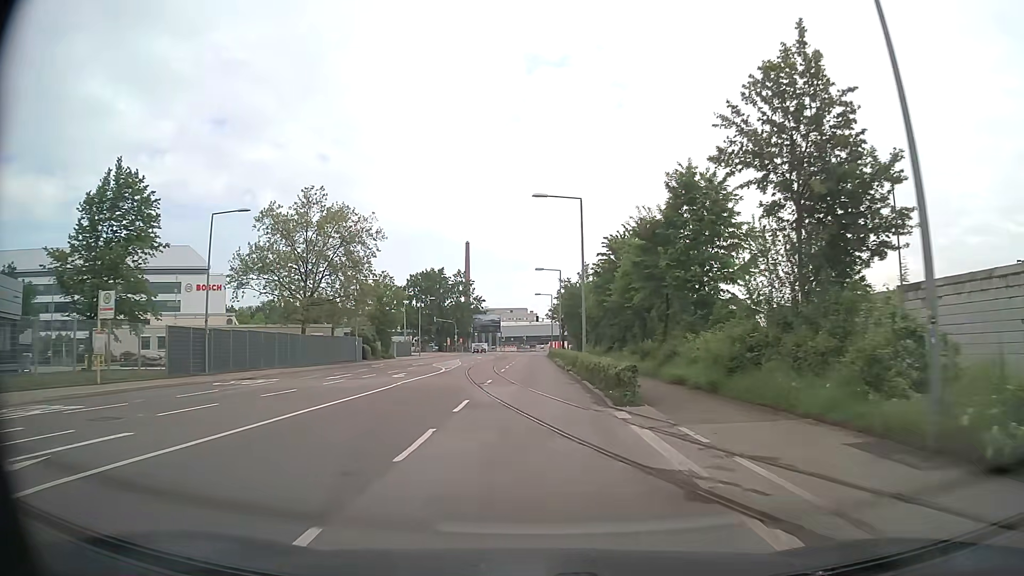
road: secondary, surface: asphalt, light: Day
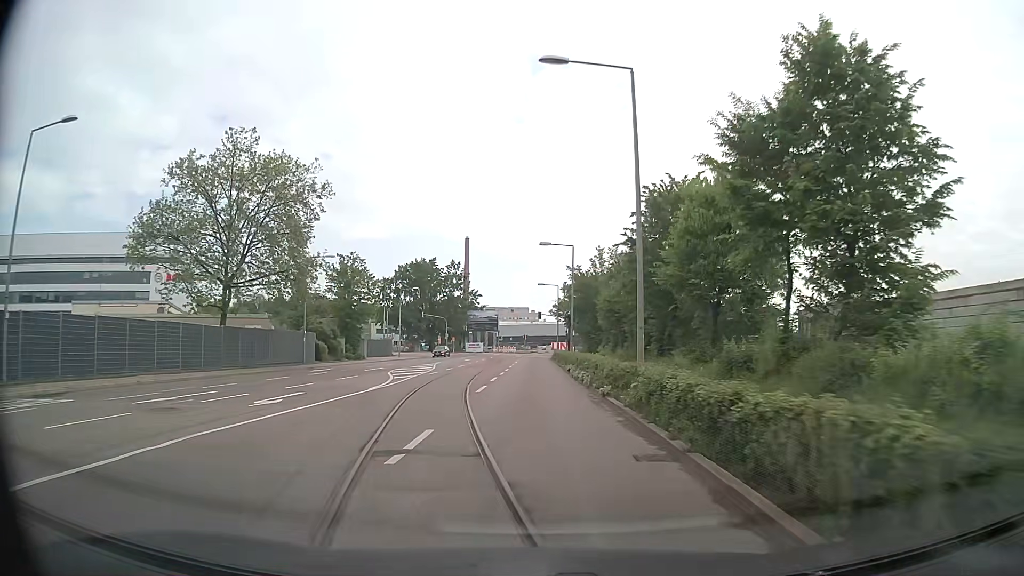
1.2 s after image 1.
(0.0, +16.0) m; 0°
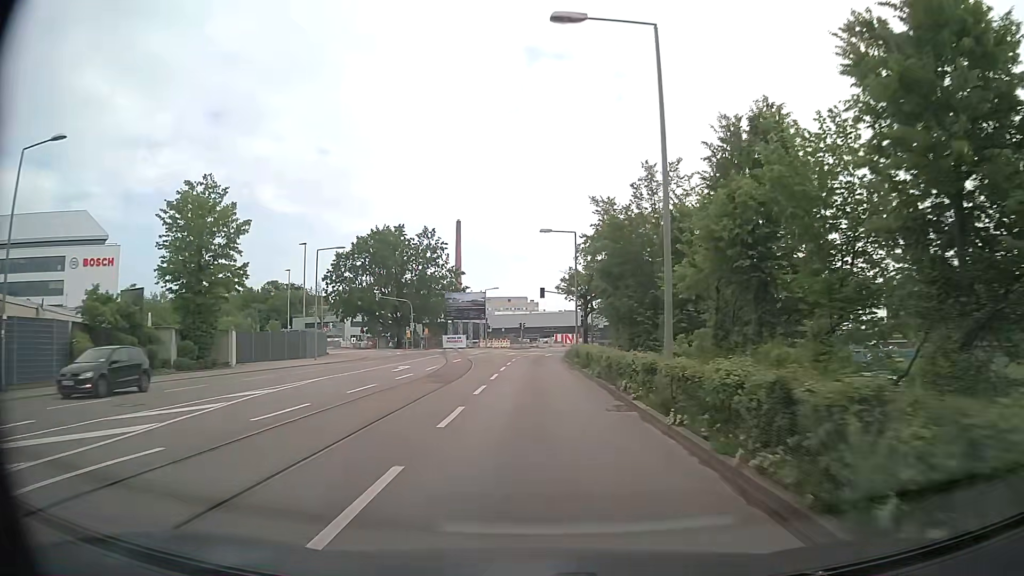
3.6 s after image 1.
(+0.2, +32.5) m; +1°
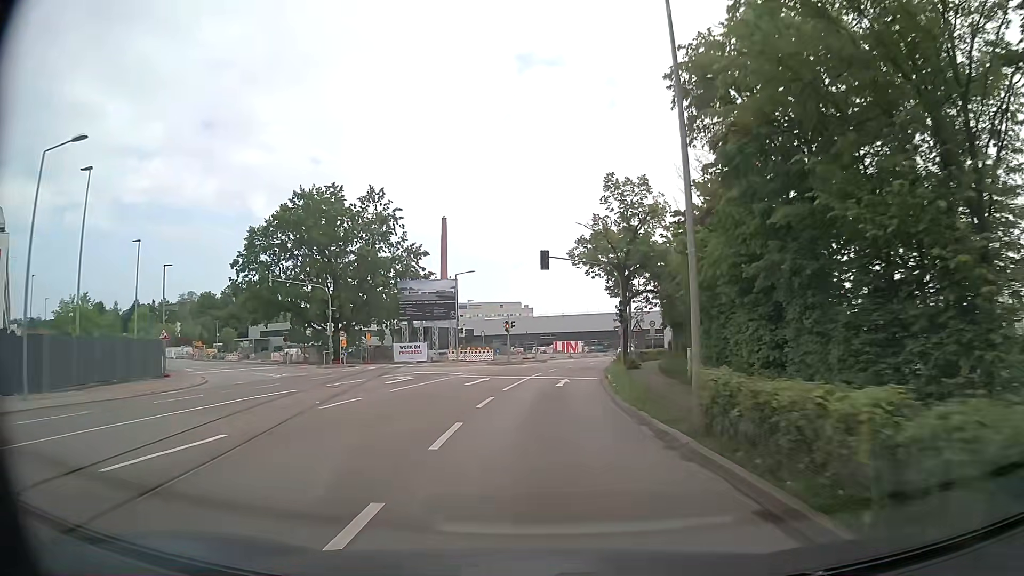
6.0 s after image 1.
(-0.1, +32.0) m; 0°
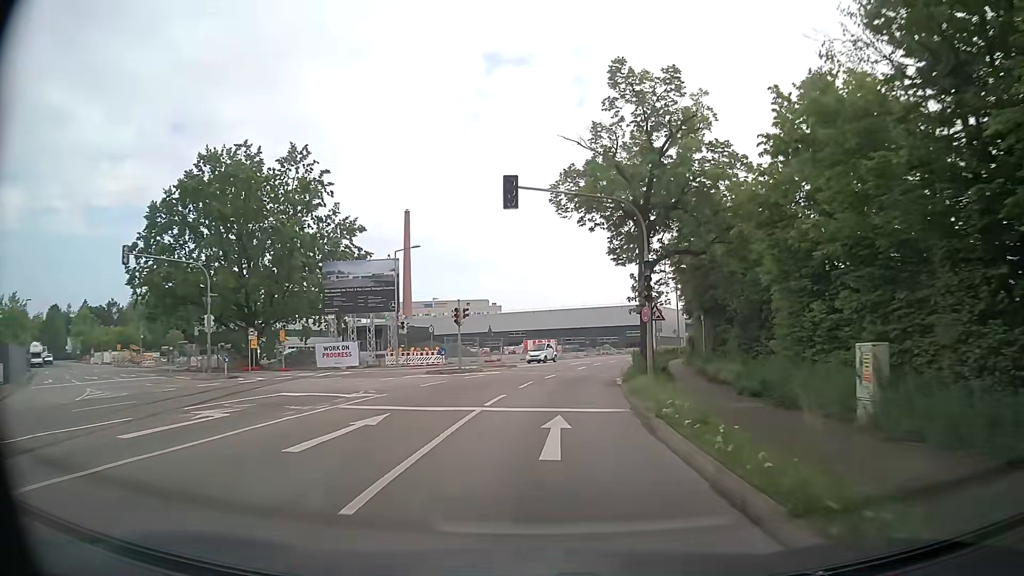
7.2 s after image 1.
(+0.3, +15.7) m; +2°
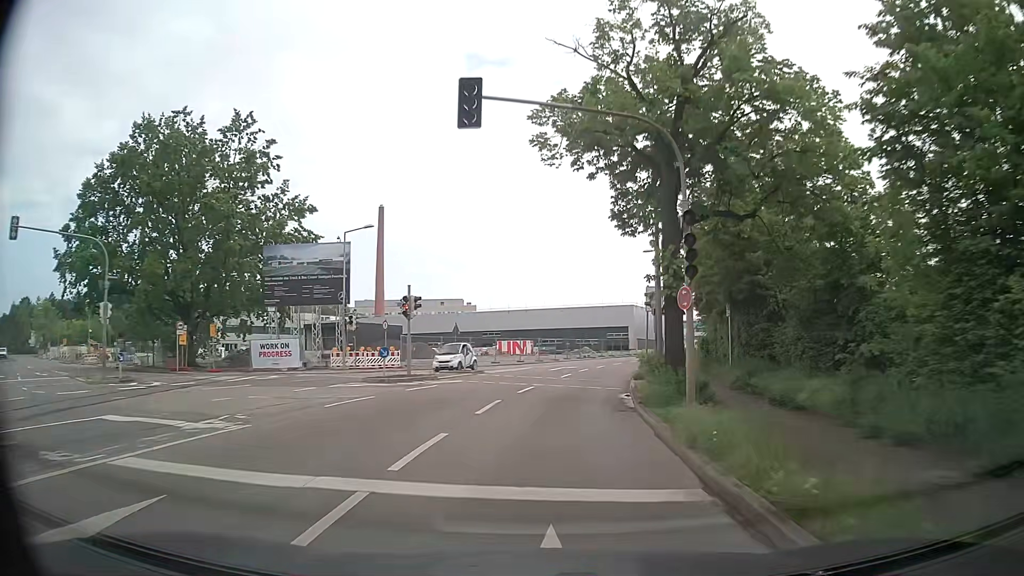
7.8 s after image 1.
(+0.2, +7.8) m; +3°
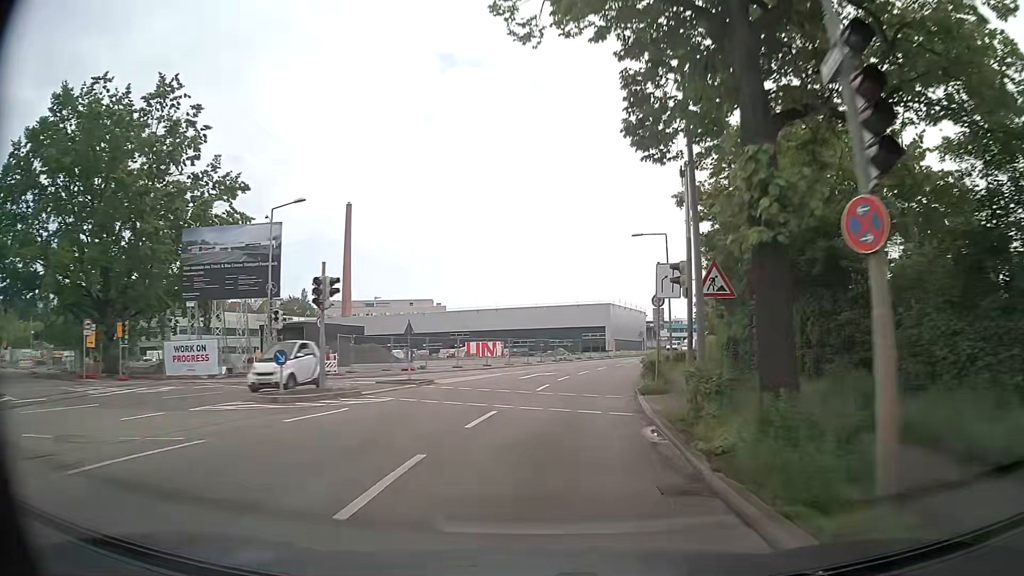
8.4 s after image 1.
(+0.1, +7.8) m; +2°
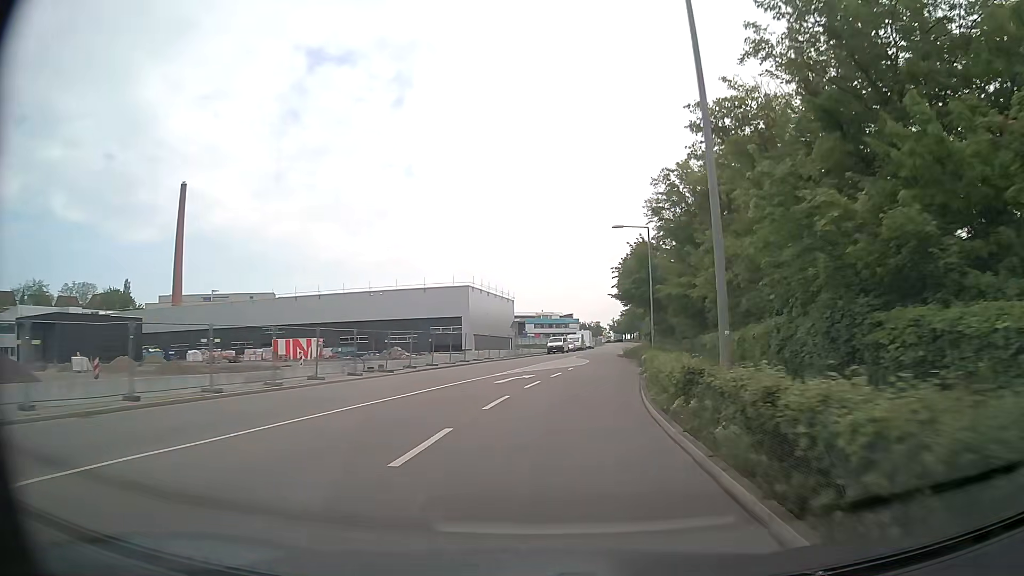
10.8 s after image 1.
(+3.4, +31.7) m; +12°
(0, +10) (+2, +20) (+3, +30) (+4, +40) (+5, +50) (+6, +60) (+8, +70) (+9, +79) (+11, +89) (+13, +99) m
